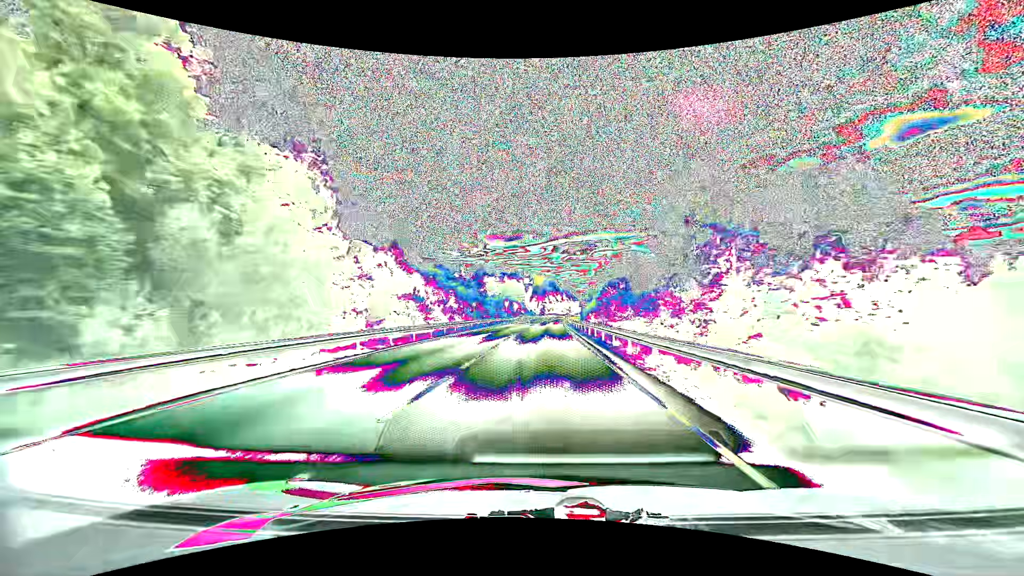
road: primary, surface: asphalt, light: Day
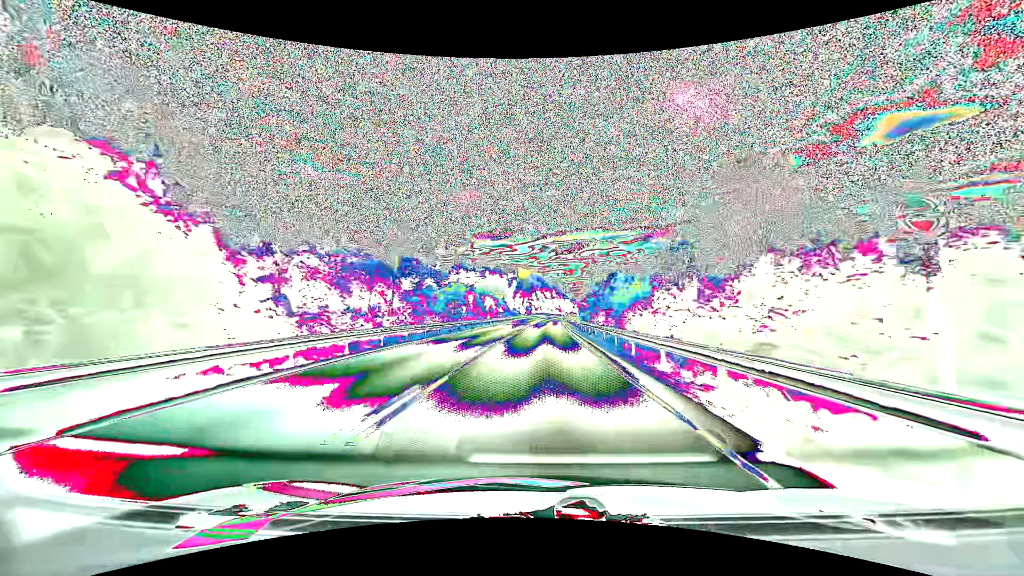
(+0.6, +49.0) m; +1°
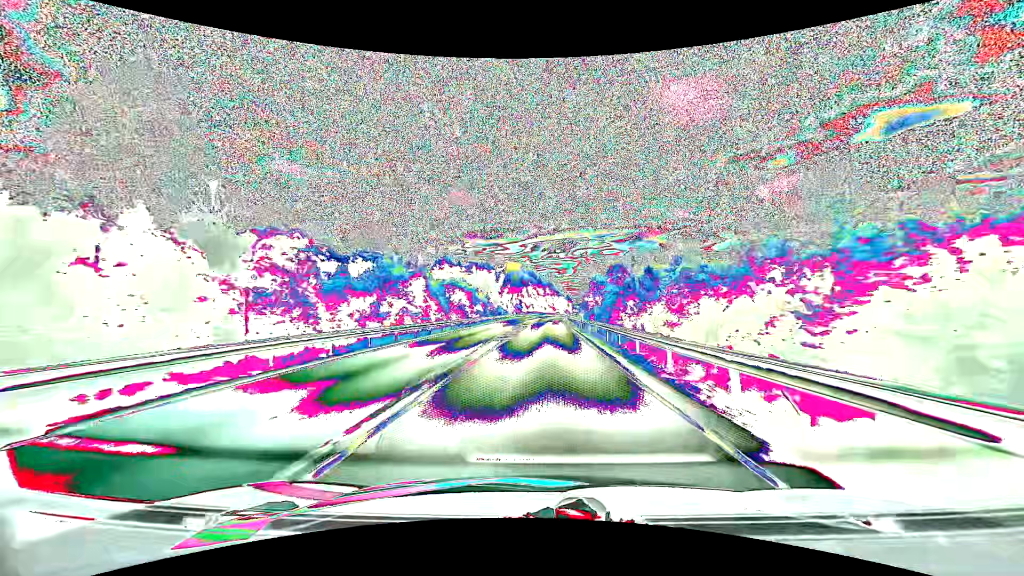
(+0.2, +32.6) m; +1°
(0, +10) (0, +20) (0, +30) (0, +40) (+1, +50) (+1, +60) (+1, +70) (+2, +80) (+2, +90) (+3, +100) m
